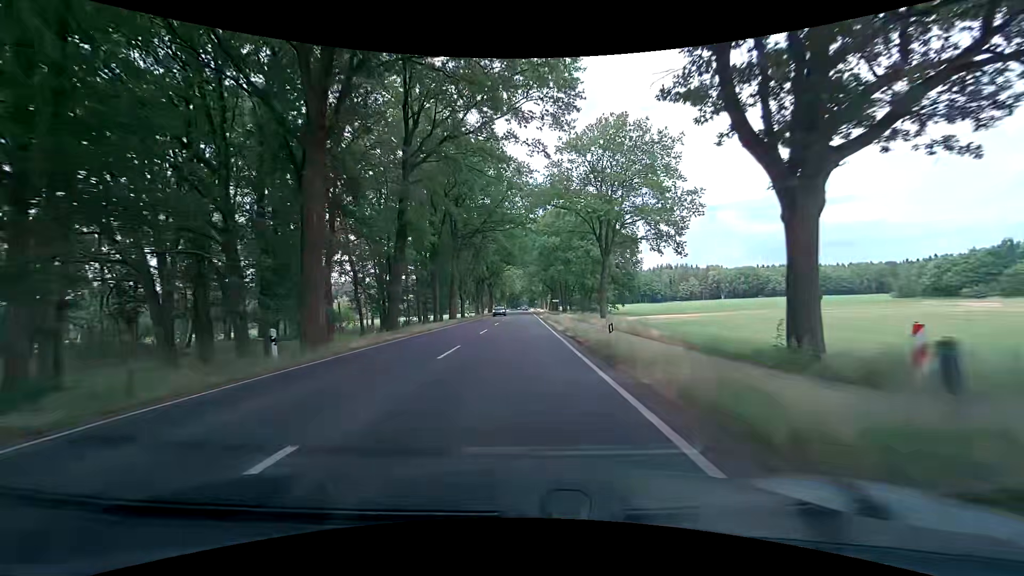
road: primary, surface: asphalt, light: Day
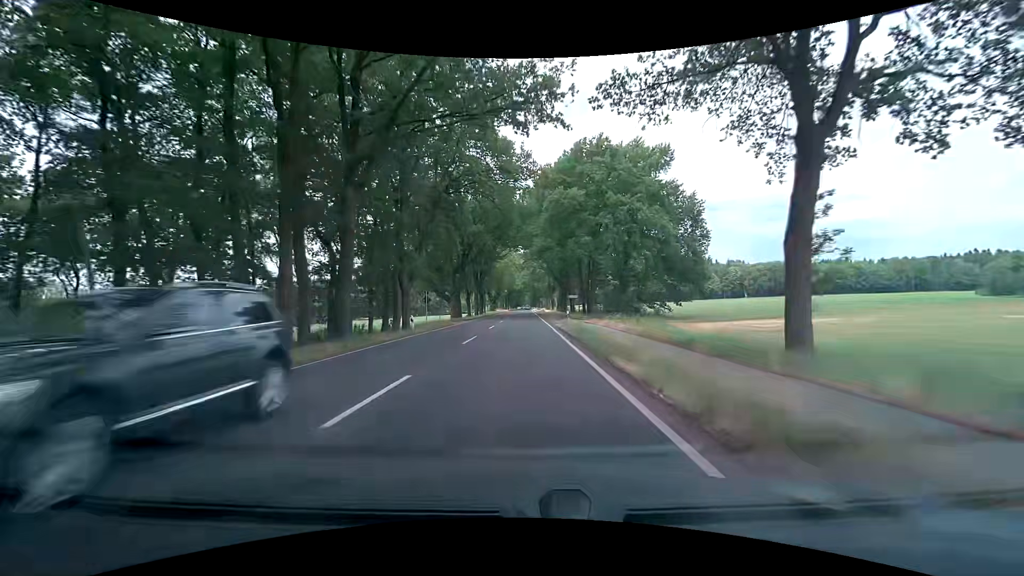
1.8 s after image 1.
(-0.2, +32.3) m; 0°
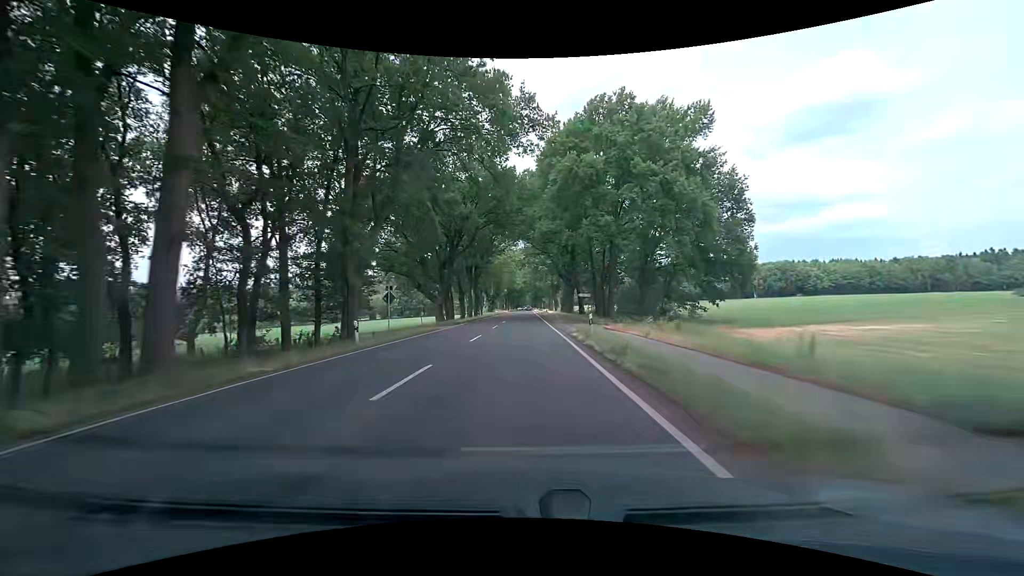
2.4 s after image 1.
(0.0, +10.8) m; 0°
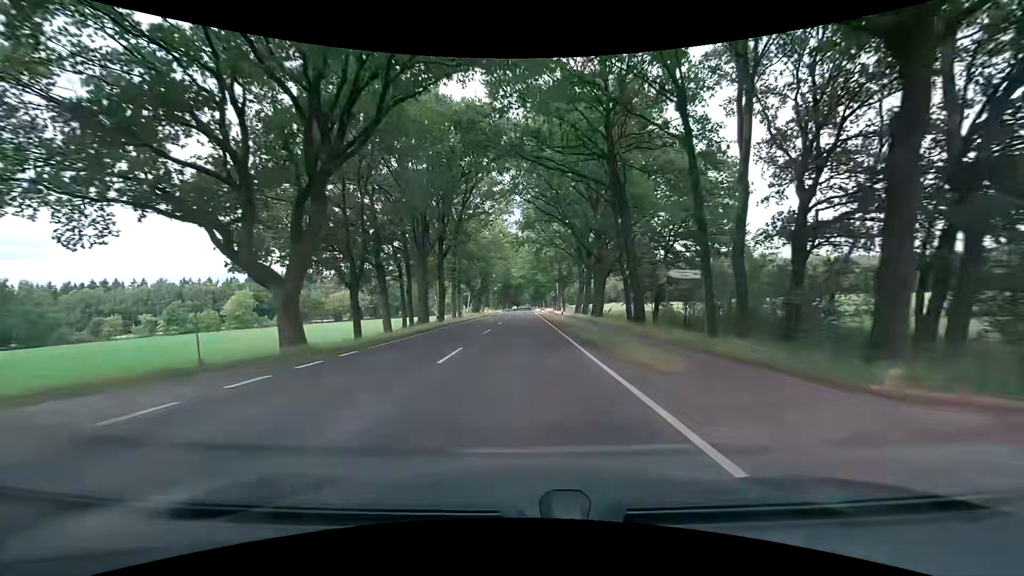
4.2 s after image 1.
(+0.1, +32.4) m; 0°
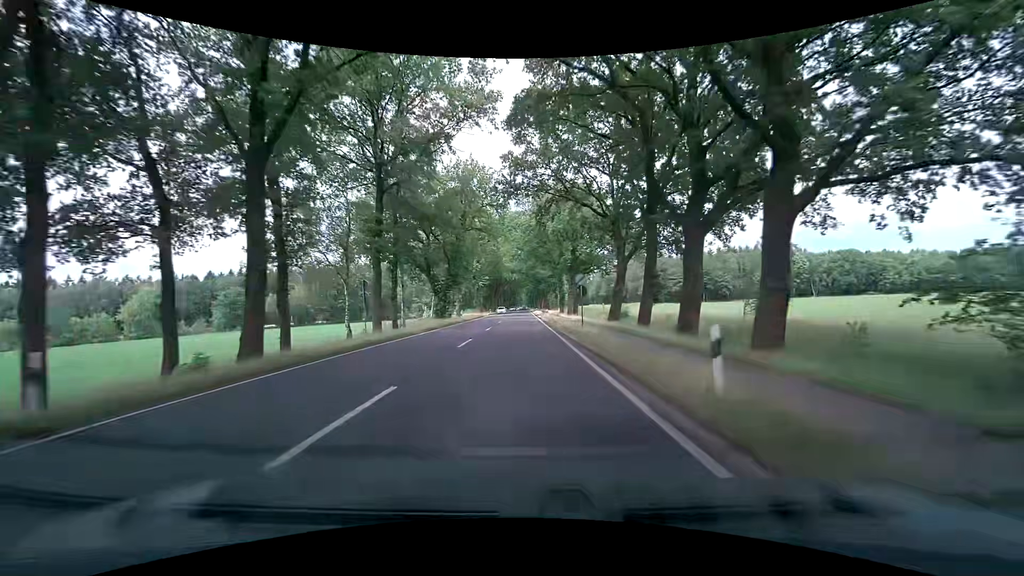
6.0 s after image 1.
(+0.1, +32.4) m; 0°
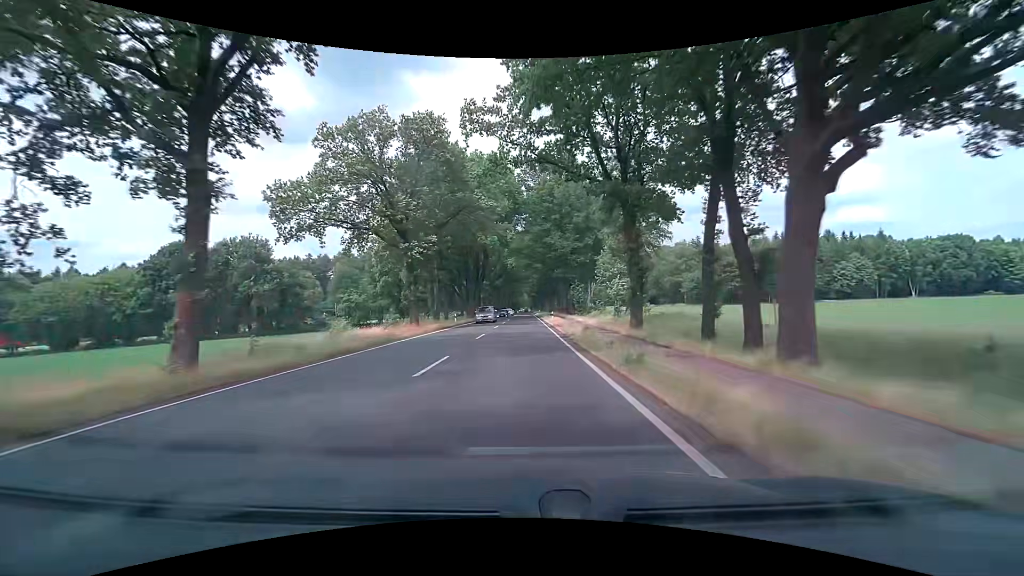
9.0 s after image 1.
(-0.2, +56.6) m; 0°
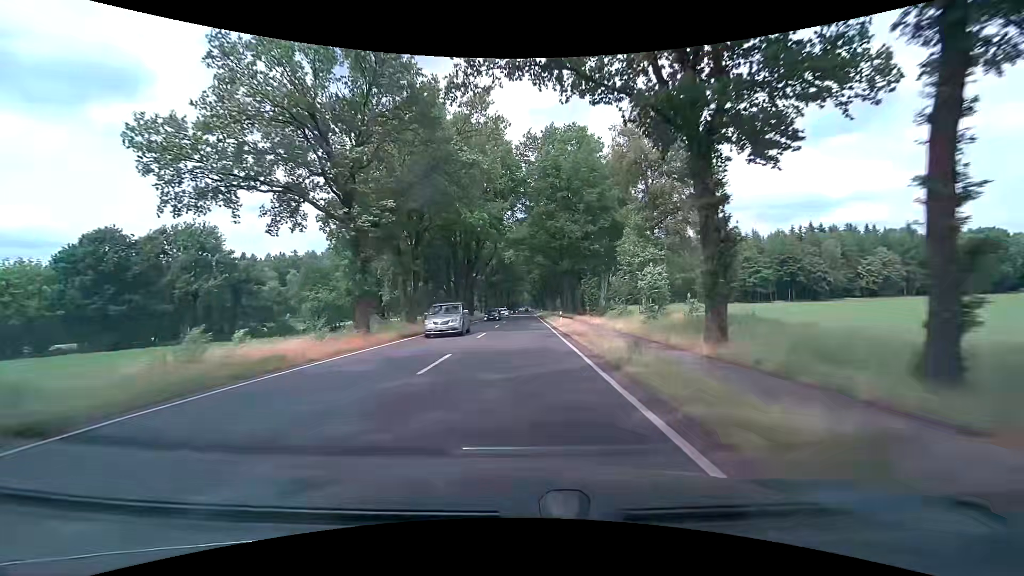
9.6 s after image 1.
(0.0, +12.2) m; 0°
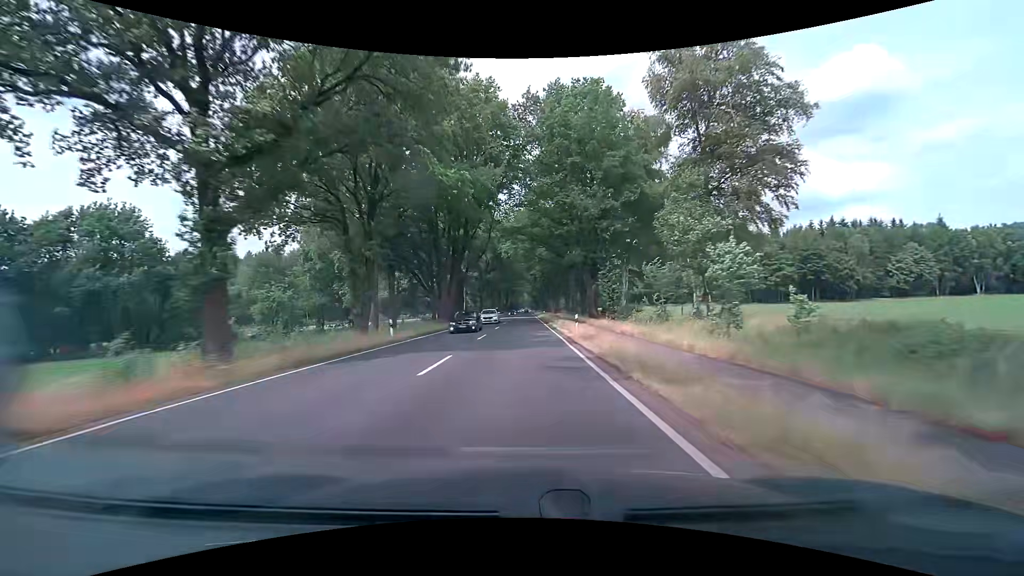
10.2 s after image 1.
(-0.1, +12.5) m; 0°
(0, +10) (0, +20) (0, +30) (0, +40) (0, +50) (0, +60) (0, +70) (0, +80) (0, +90) (0, +100) m
